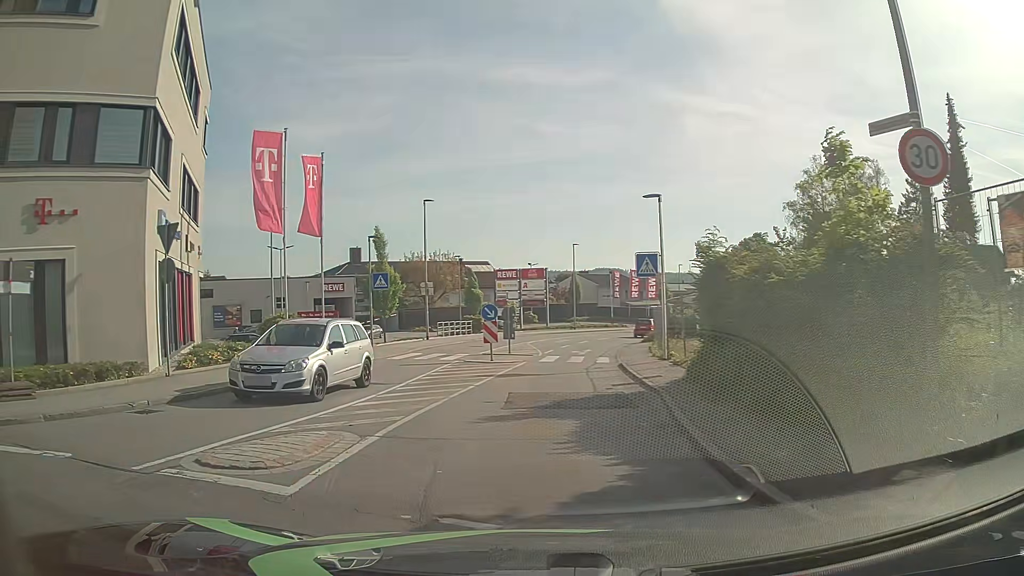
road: tertiary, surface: asphalt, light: Day
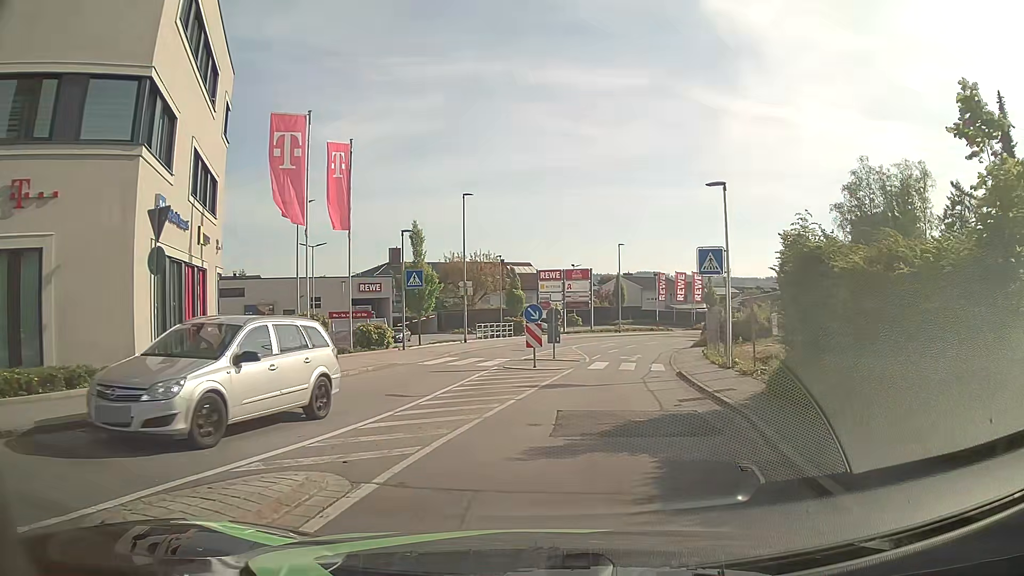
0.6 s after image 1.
(-0.2, +2.6) m; -5°
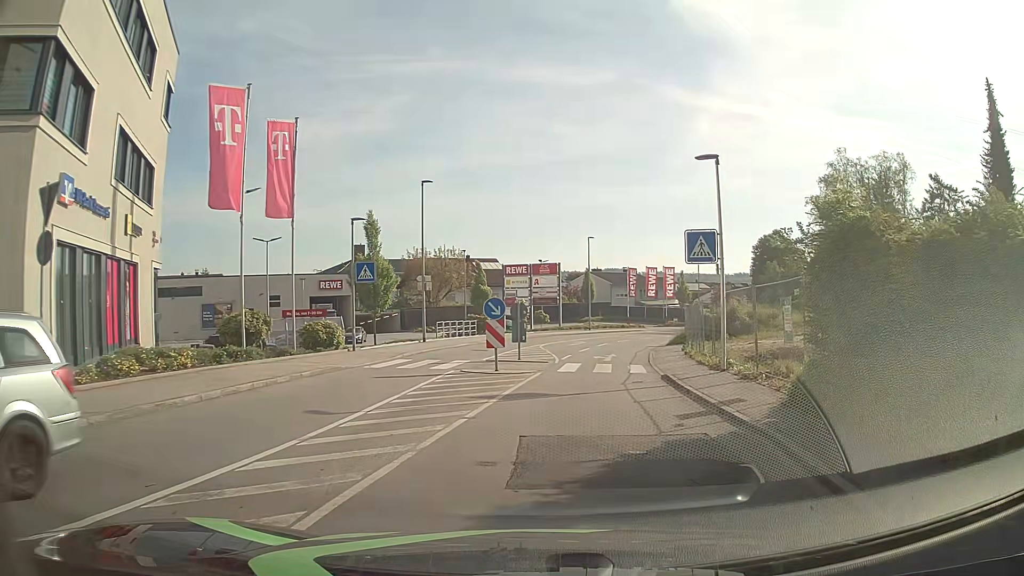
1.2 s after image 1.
(0.0, +2.9) m; +3°
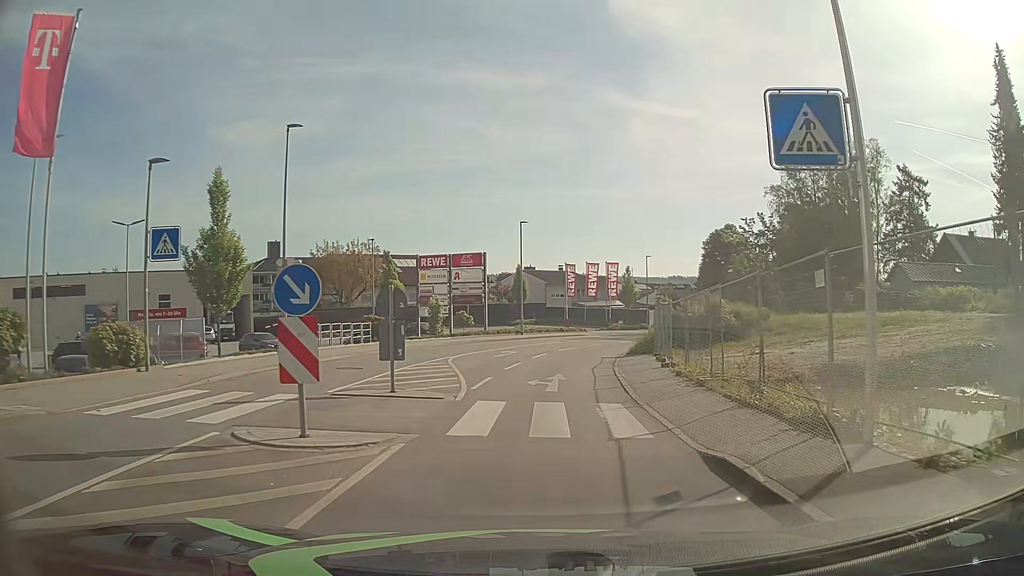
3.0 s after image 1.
(+0.6, +10.8) m; +5°
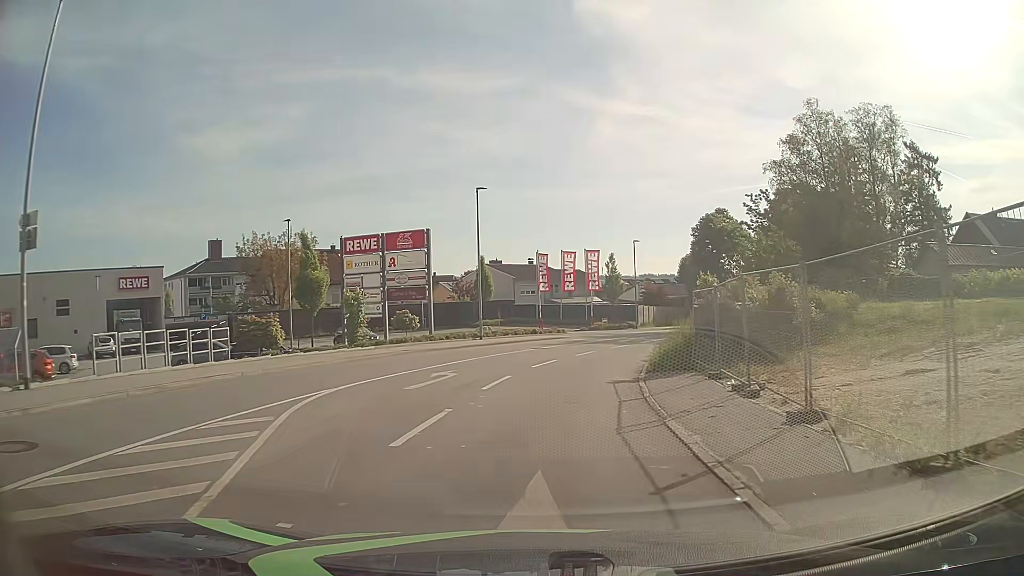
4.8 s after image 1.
(+0.3, +12.7) m; +2°
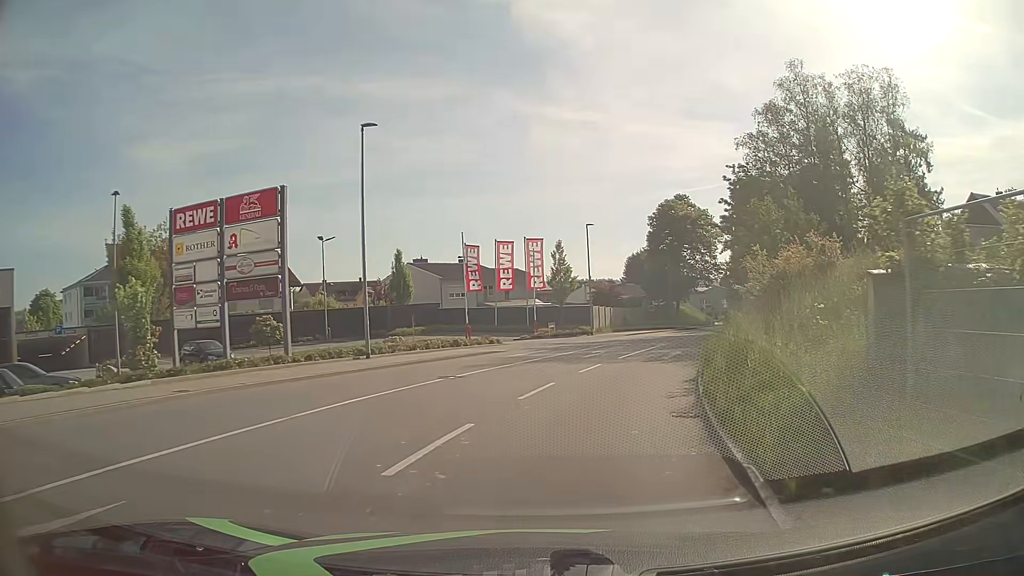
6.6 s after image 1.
(+0.5, +13.3) m; +5°
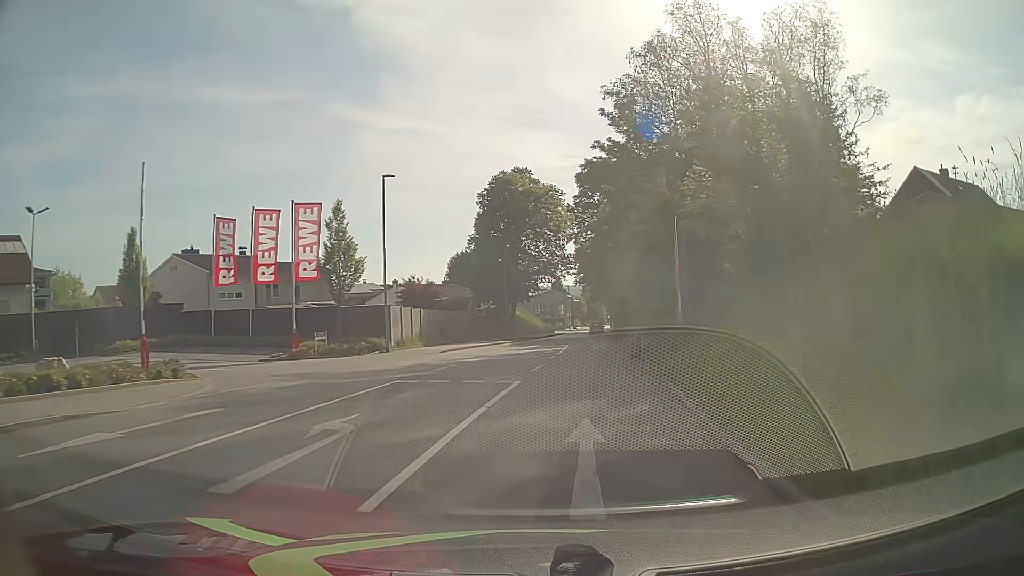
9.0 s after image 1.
(+2.5, +18.6) m; +15°
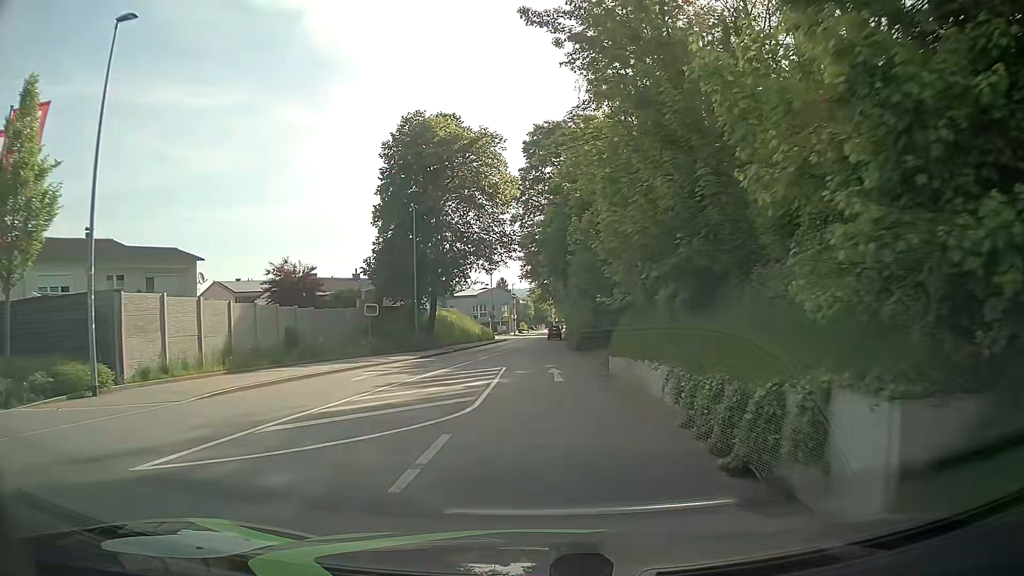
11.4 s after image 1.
(+1.3, +18.6) m; +6°
